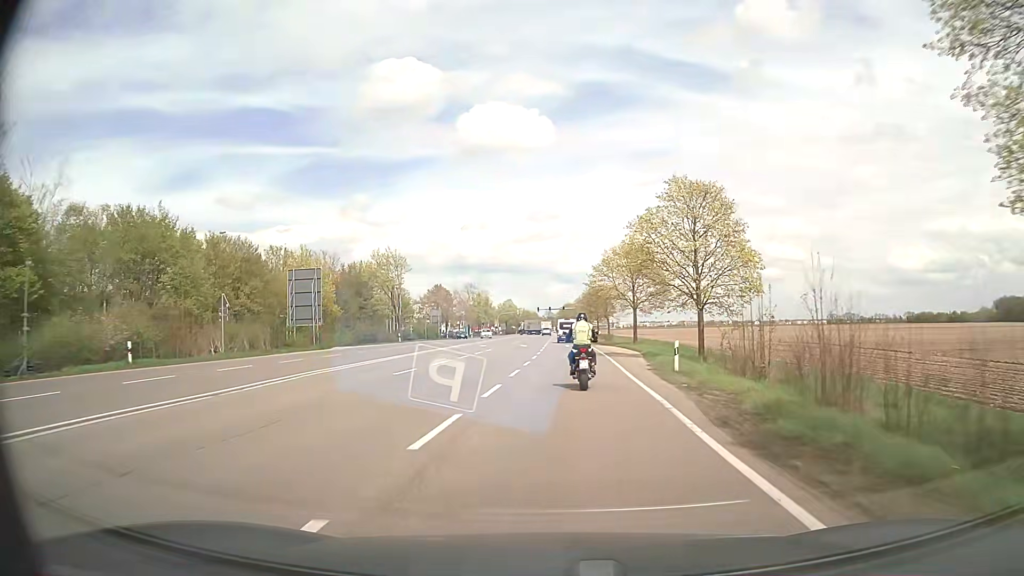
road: secondary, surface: asphalt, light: Day
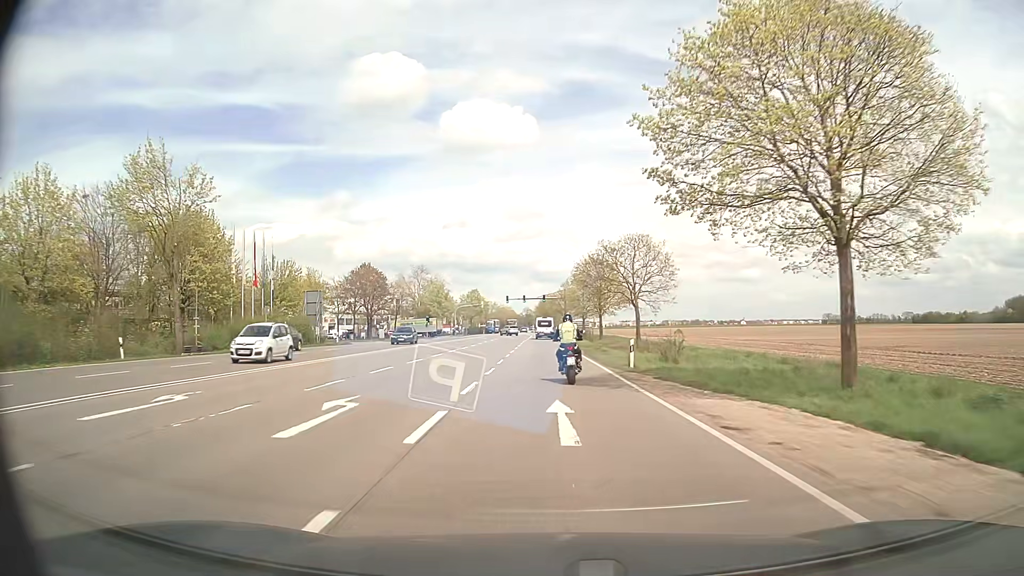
(+1.0, +47.7) m; +1°
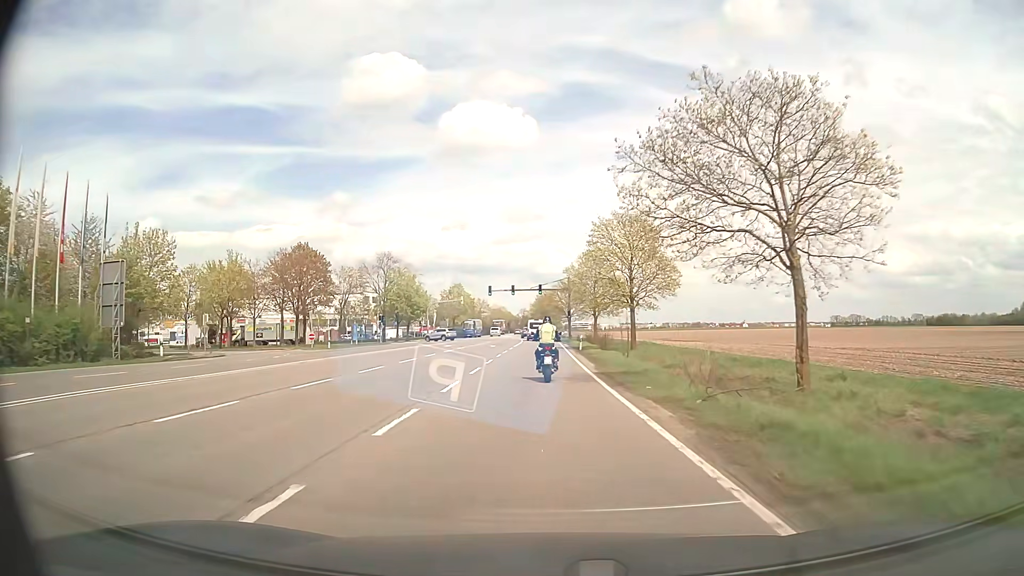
(+0.1, +29.3) m; 0°
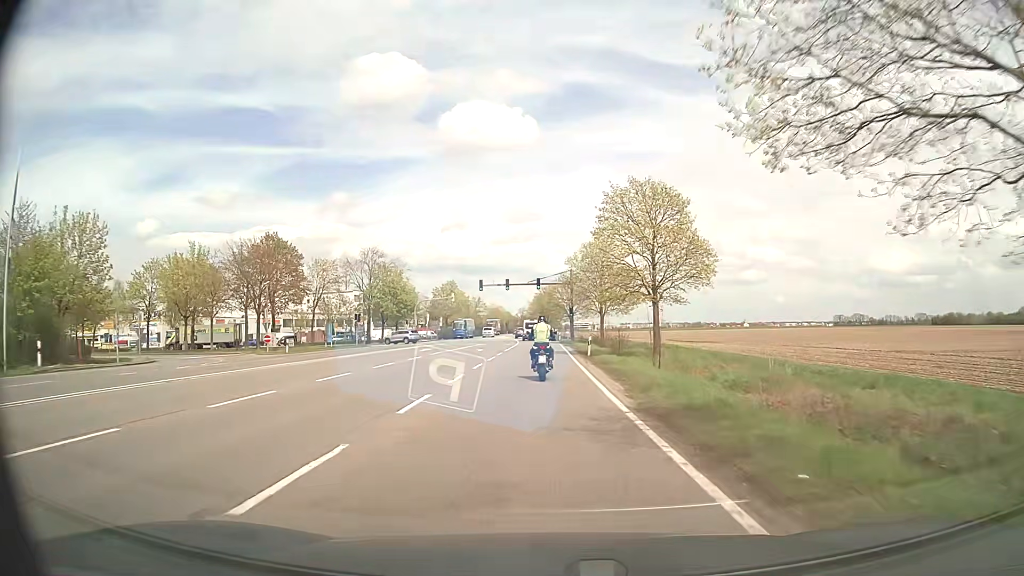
(0.0, +9.8) m; 0°
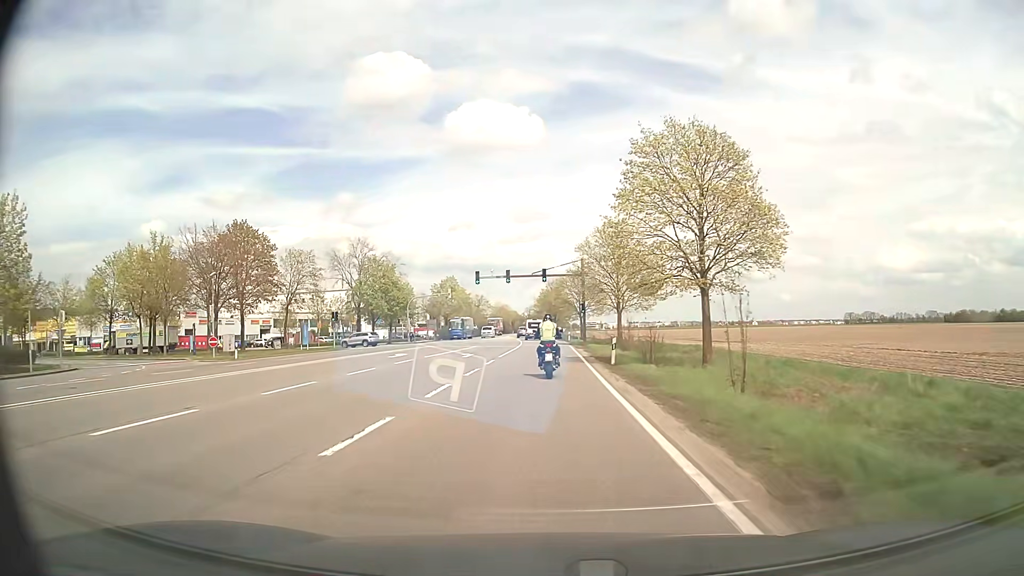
(0.0, +9.7) m; 0°
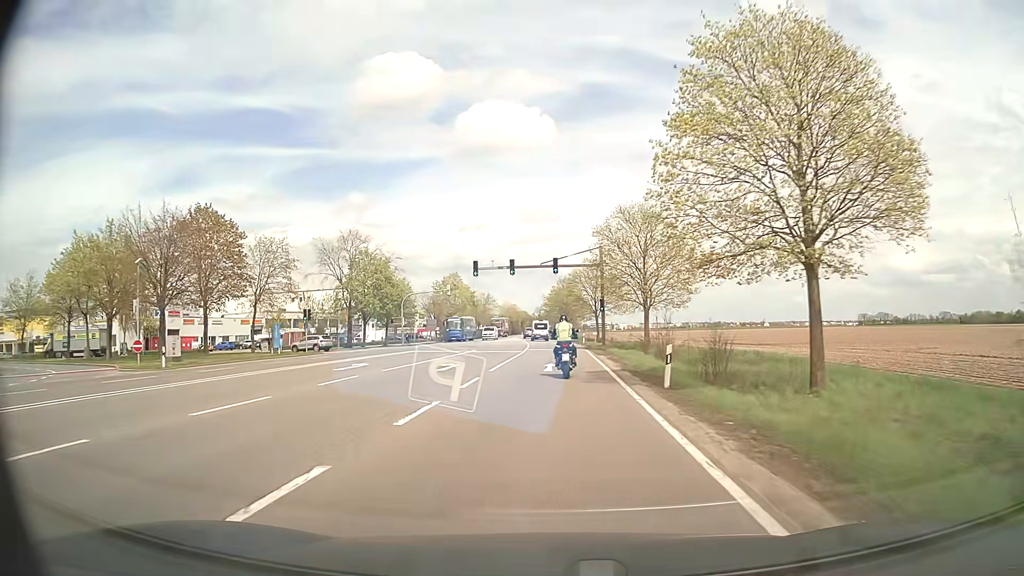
(-0.1, +9.6) m; -1°
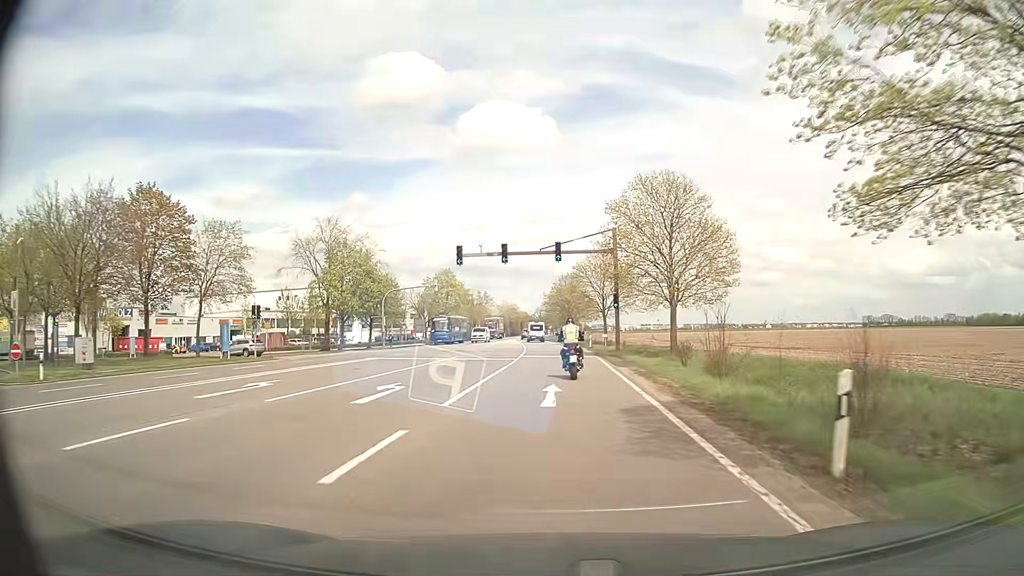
(0.0, +9.5) m; 0°
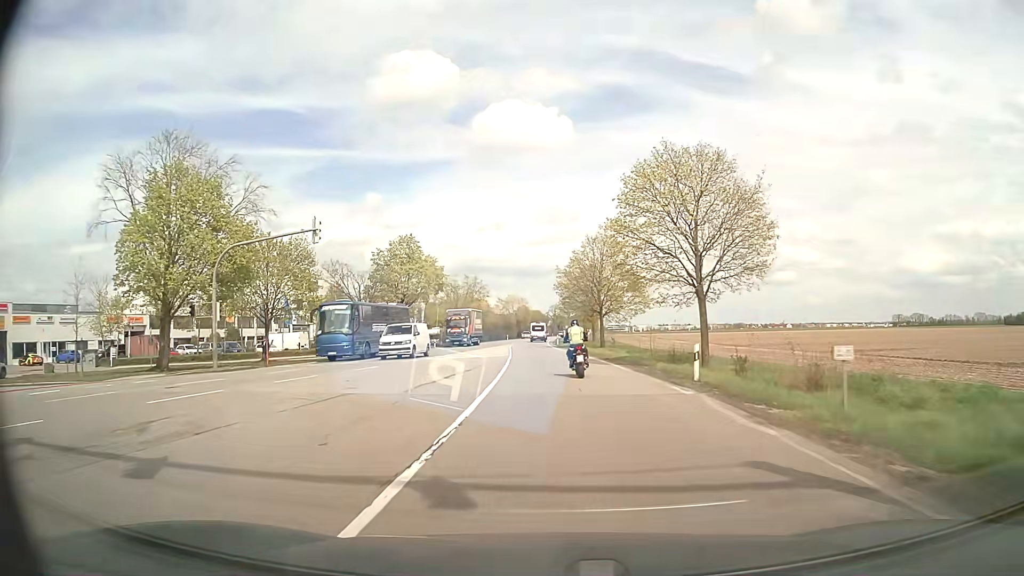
(0.0, +38.1) m; -1°
(0, +10) (0, +20) (0, +30) (-1, +40) (-1, +50) (-2, +60) (-2, +70) (-3, +80) (-3, +90) (-3, +100) m
